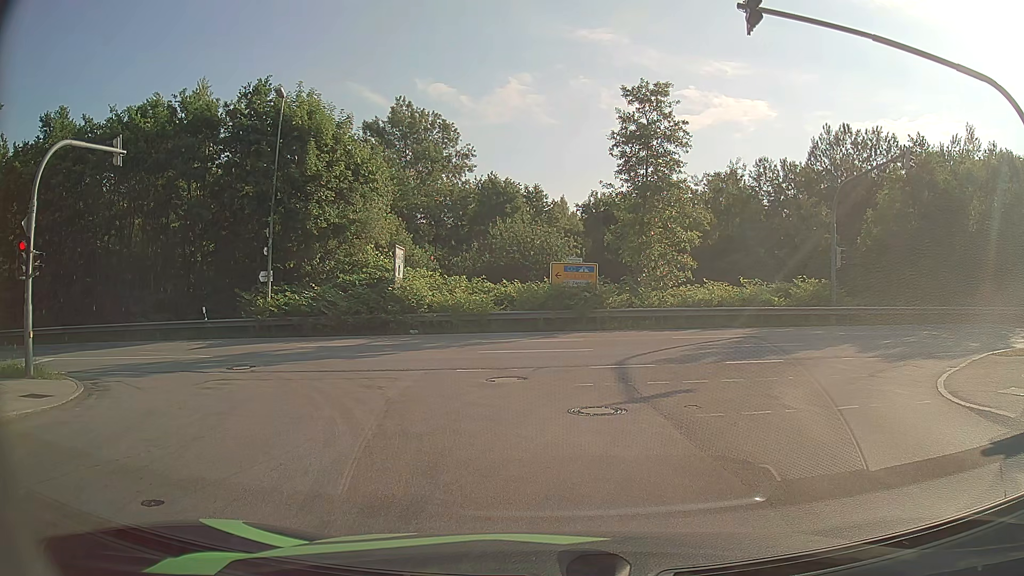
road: residential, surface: asphalt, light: Day
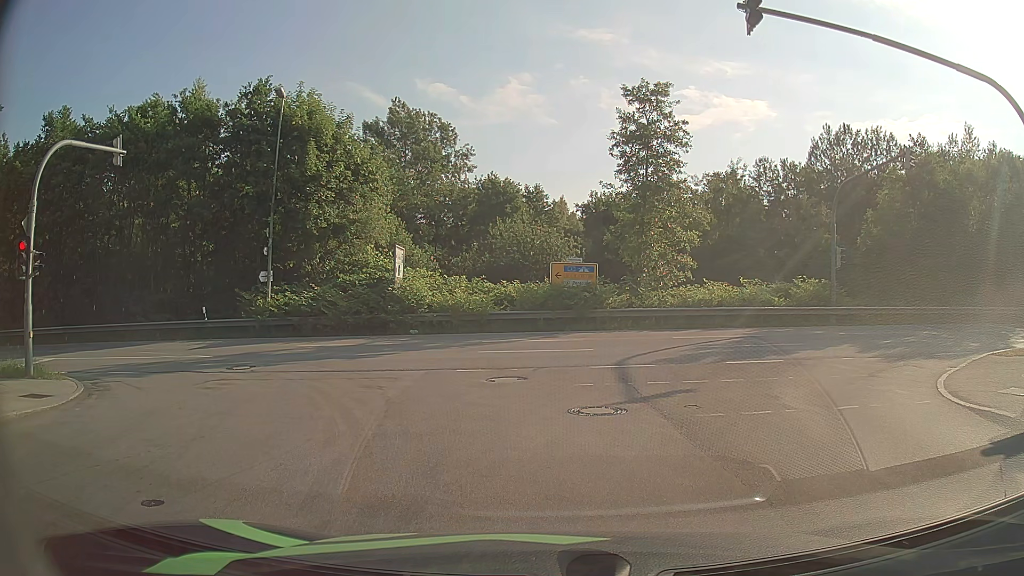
(0.0, 0.0) m; 0°
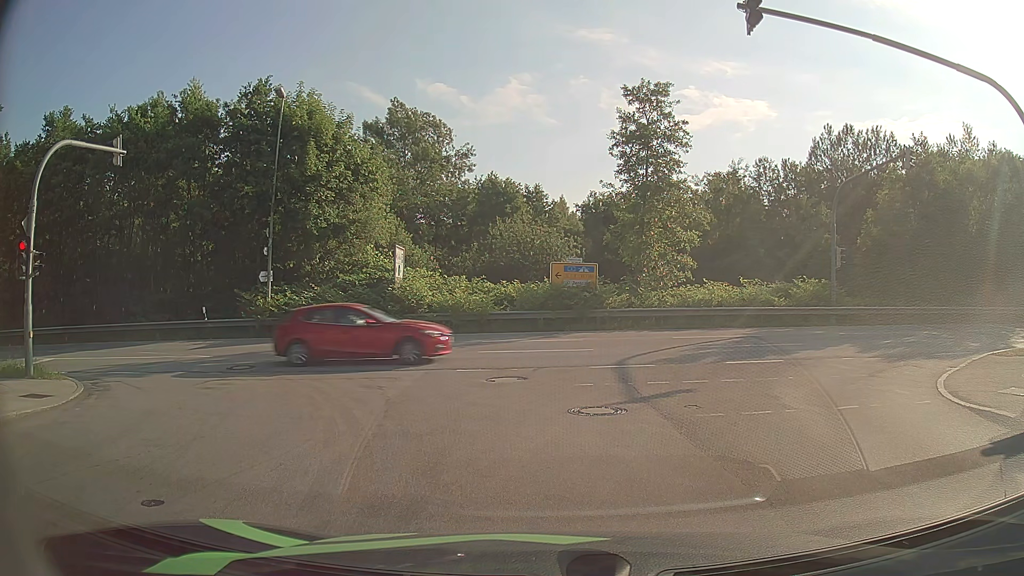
(0.0, 0.0) m; 0°
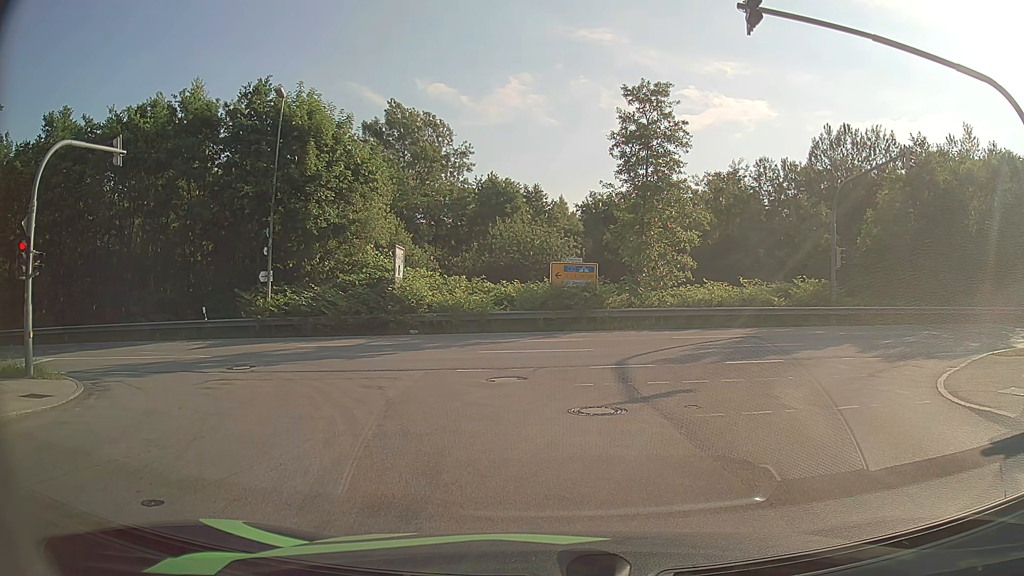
(0.0, 0.0) m; 0°
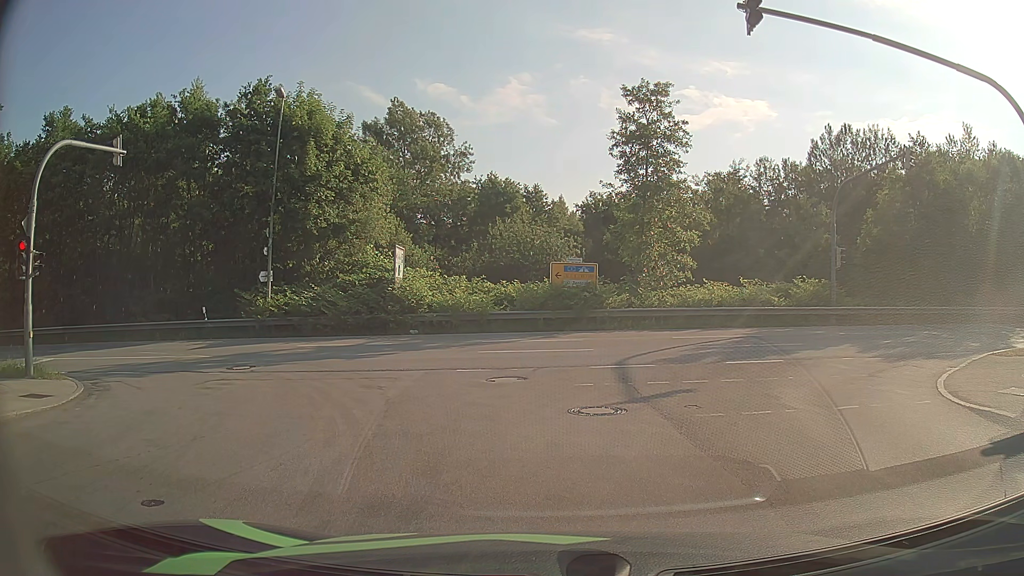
(0.0, 0.0) m; 0°
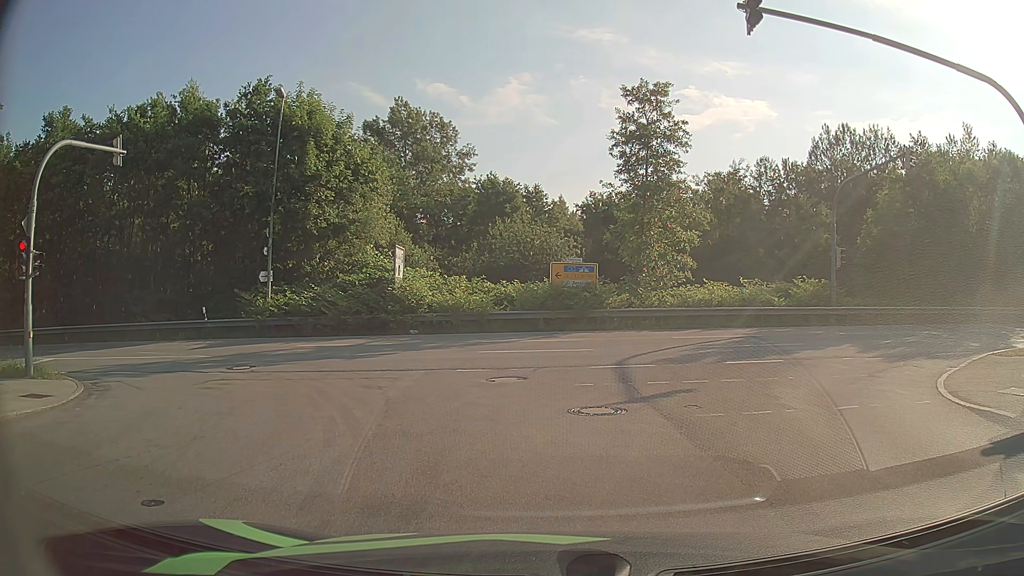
(0.0, 0.0) m; 0°
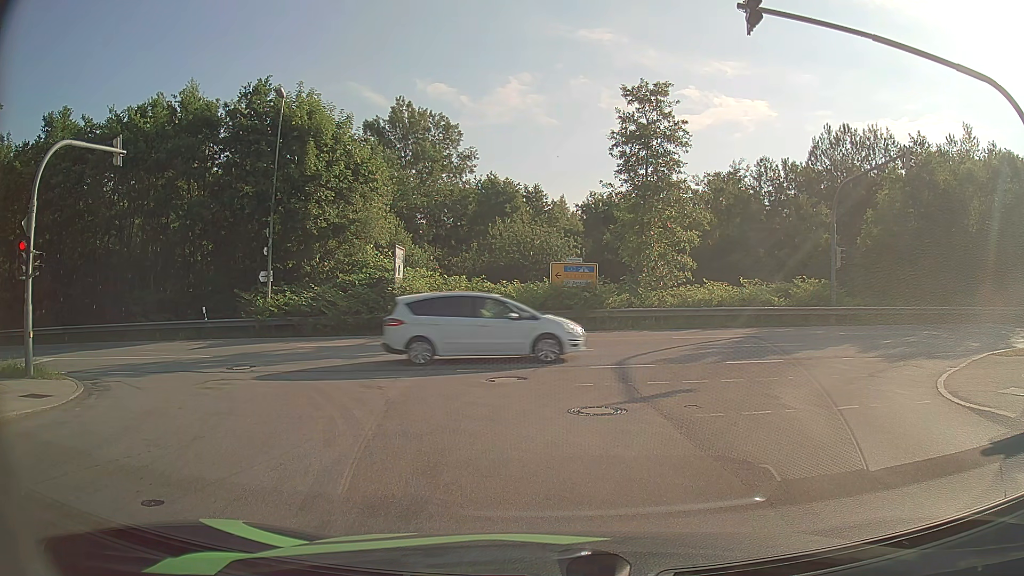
(0.0, 0.0) m; 0°
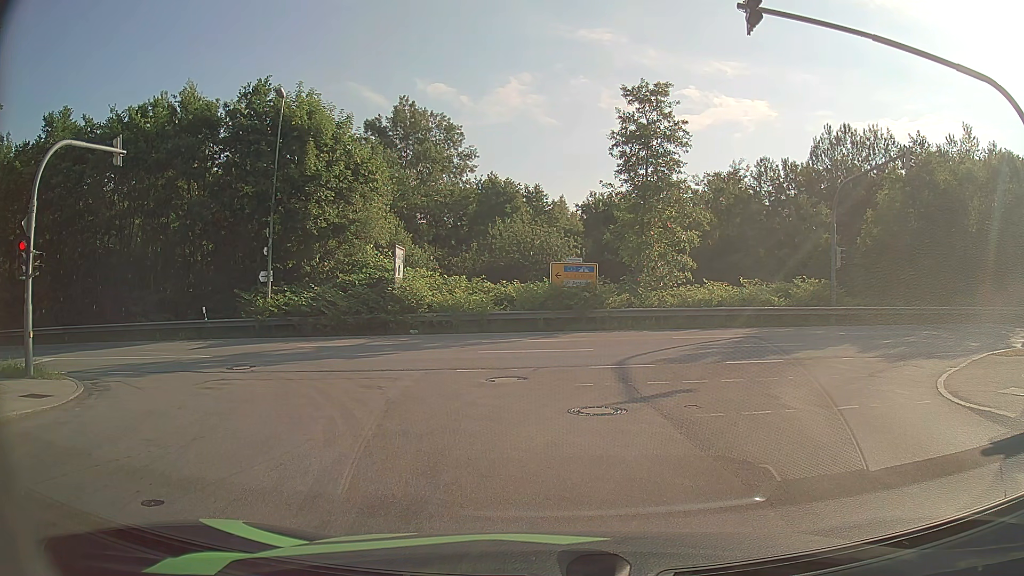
(0.0, 0.0) m; 0°
